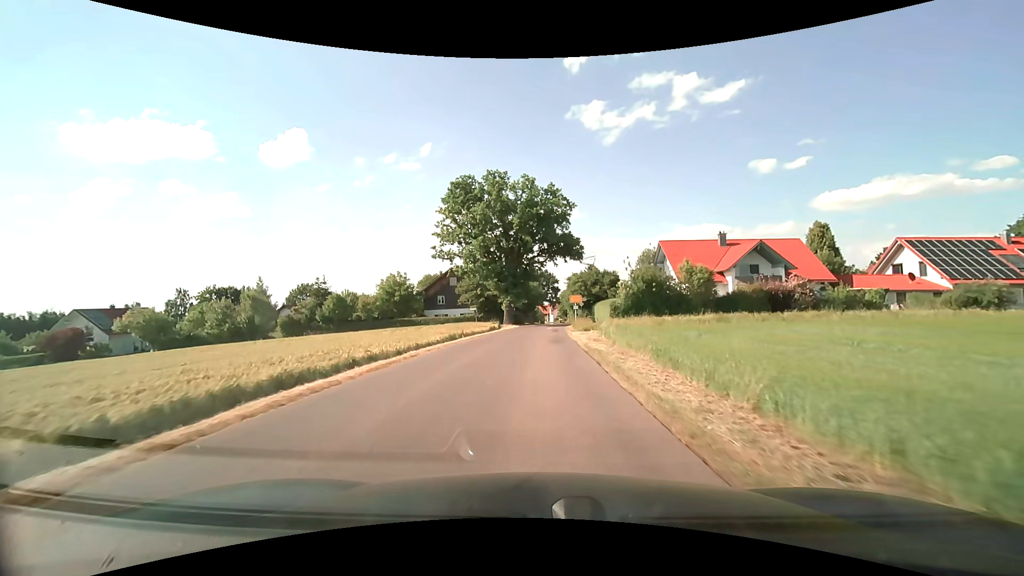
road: unclassified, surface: asphalt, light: Day
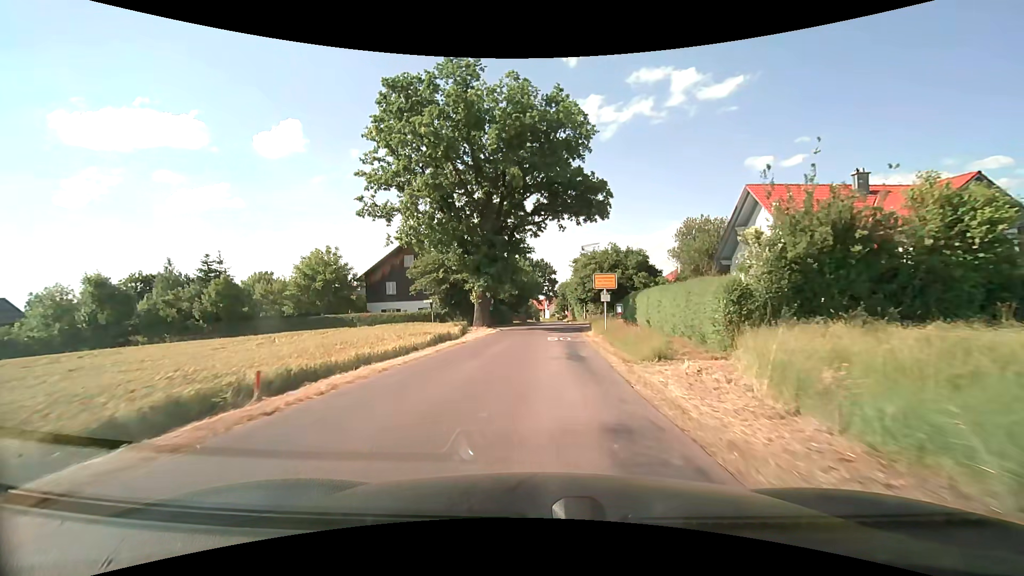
(0.0, +23.5) m; 0°
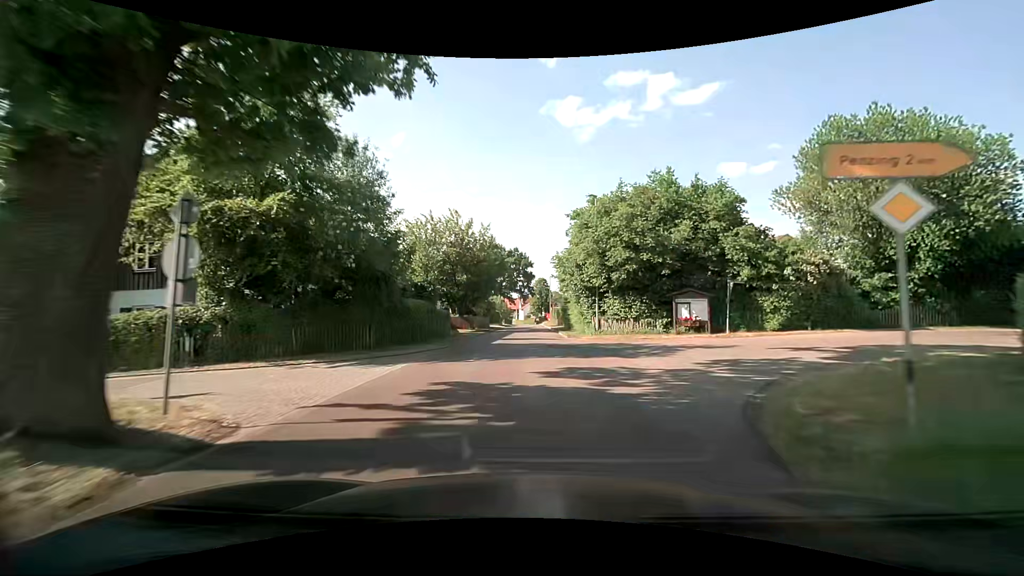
(+0.6, +29.7) m; +3°
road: residential
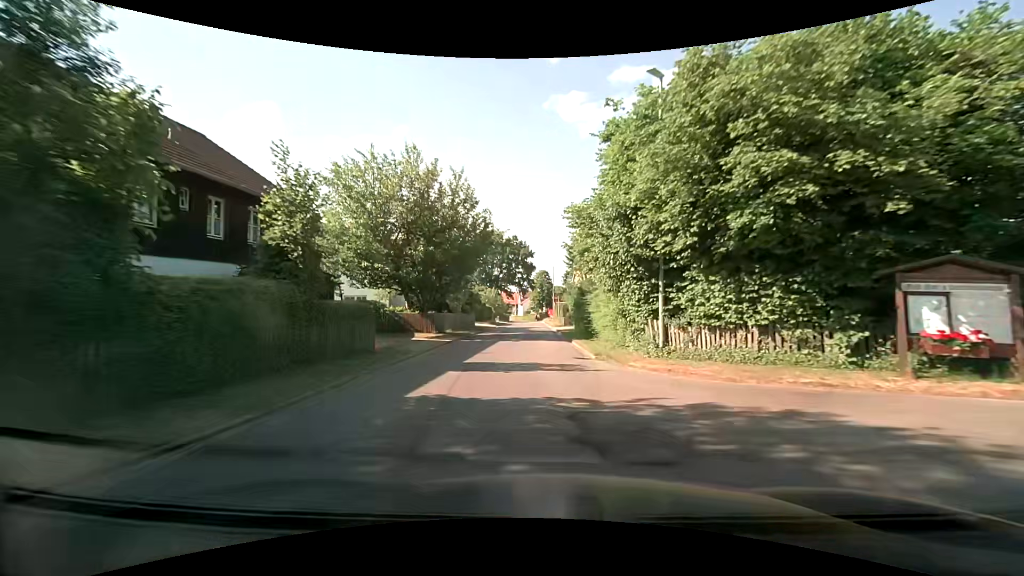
(+0.1, +14.0) m; 0°
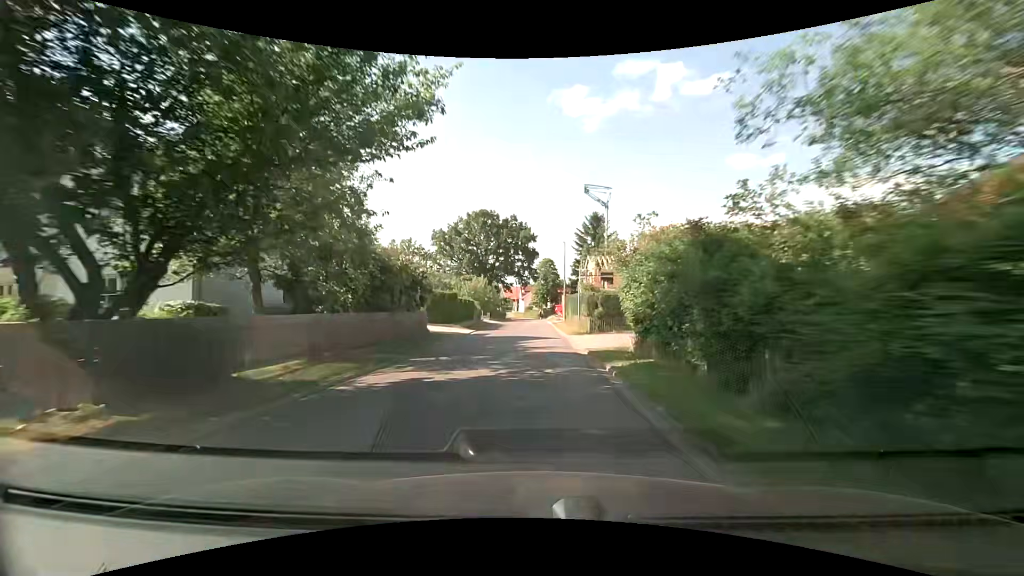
(+0.1, +20.7) m; +1°
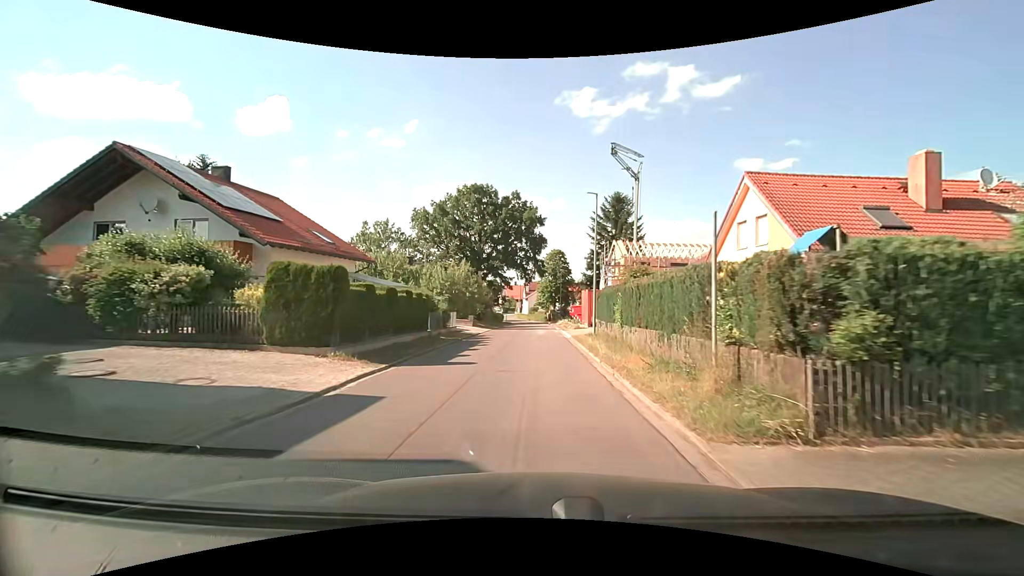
(-0.5, +20.4) m; -2°
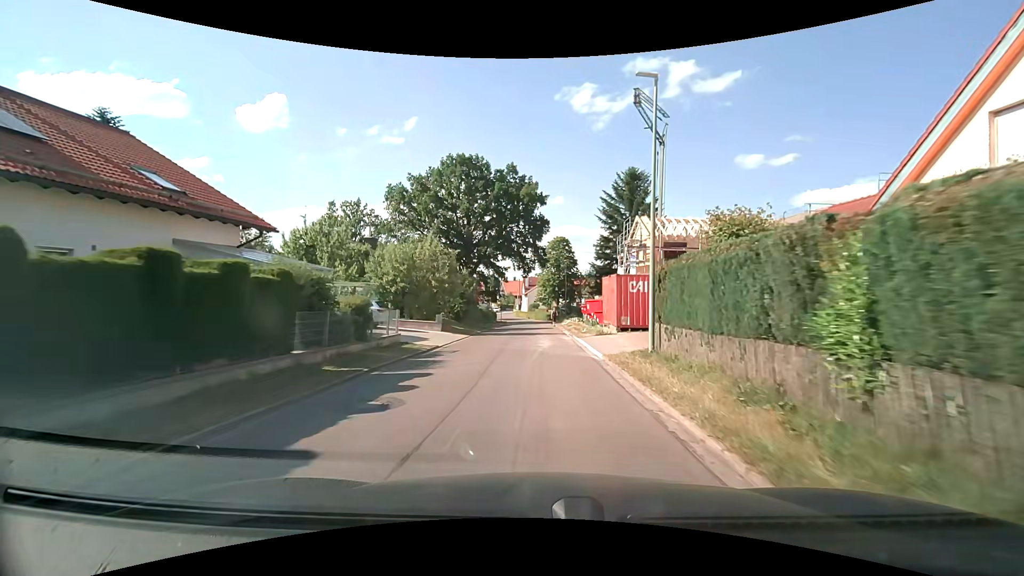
(0.0, +13.2) m; 0°
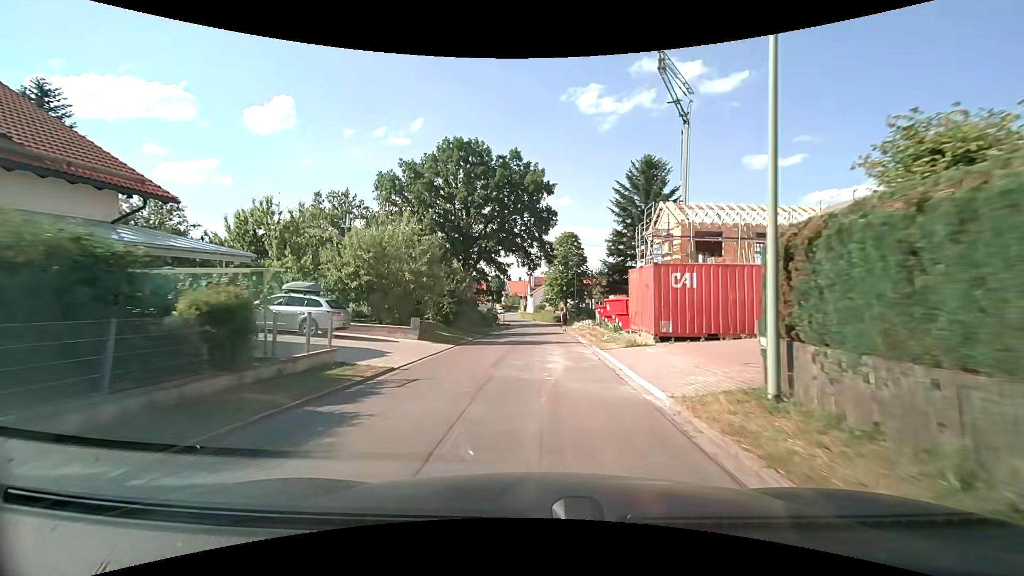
(0.0, +6.5) m; -1°
(0, +10) (-1, +20) (-1, +30) (-1, +40) (0, +50) (0, +60) (0, +70) (0, +80) (-1, +90) (-3, +100) m
